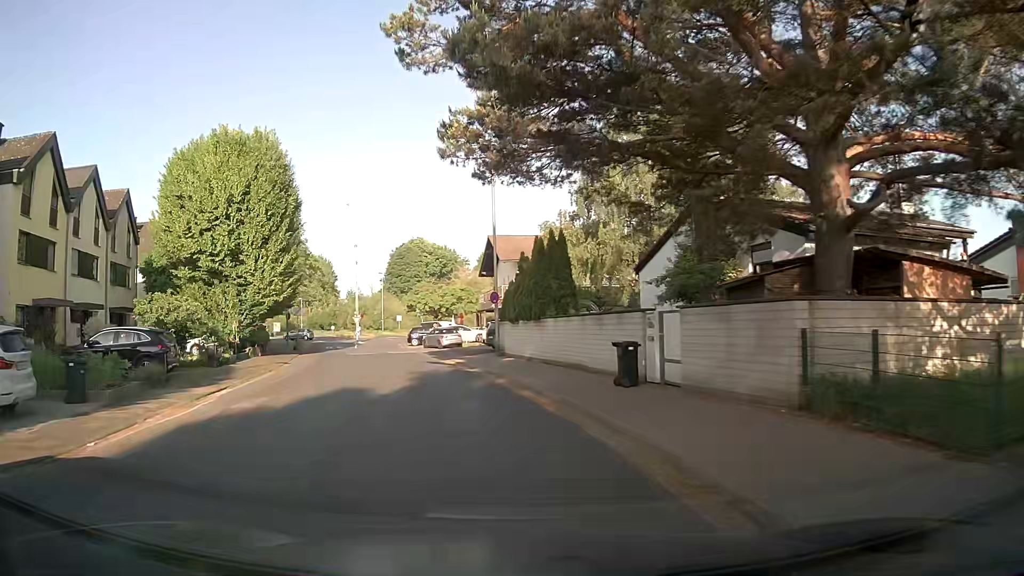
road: residential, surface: asphalt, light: Day
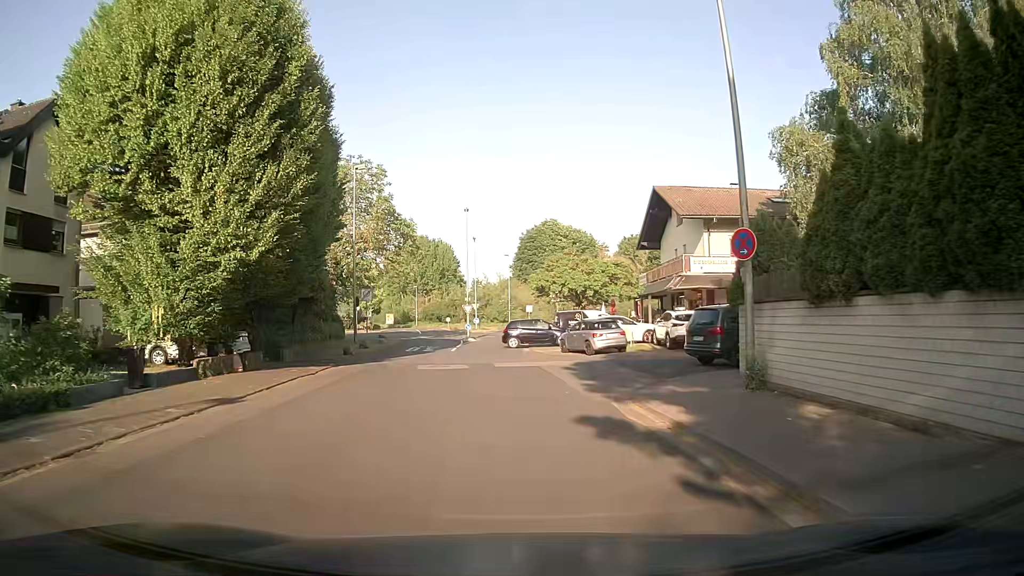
(-2.7, +18.7) m; -13°
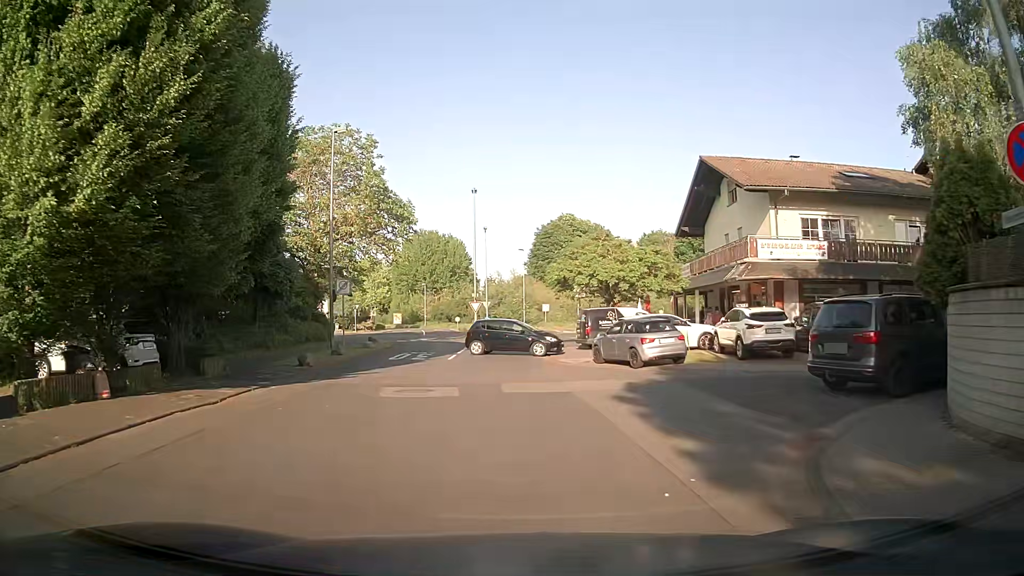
(0.0, +7.6) m; 0°
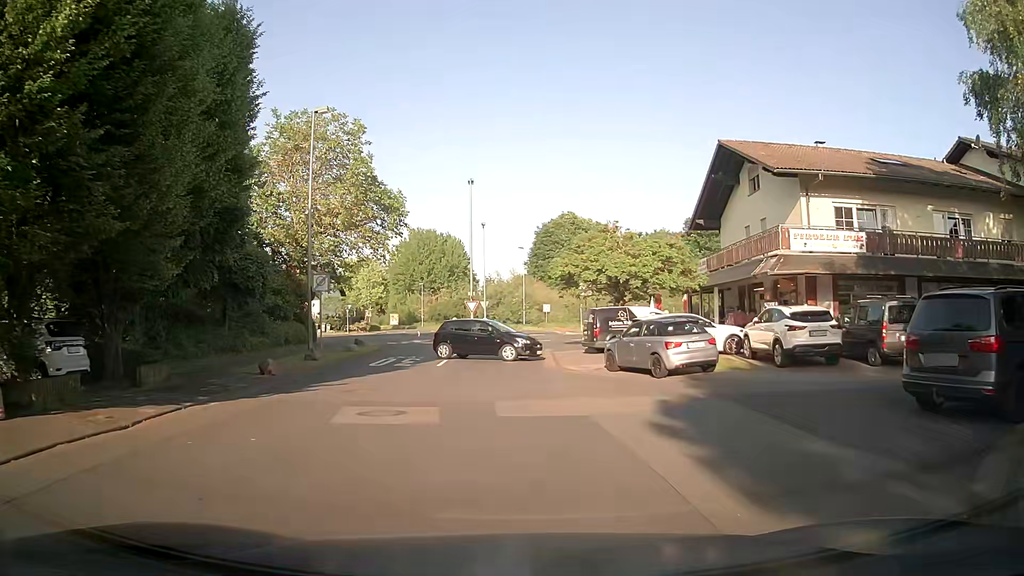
(0.0, +3.2) m; -1°
(0, +10) (0, +20) (0, +30) (+1, +40) (+6, +48) (+16, +52) (+26, +51) (+36, +51) (+46, +50) (+56, +50) m
